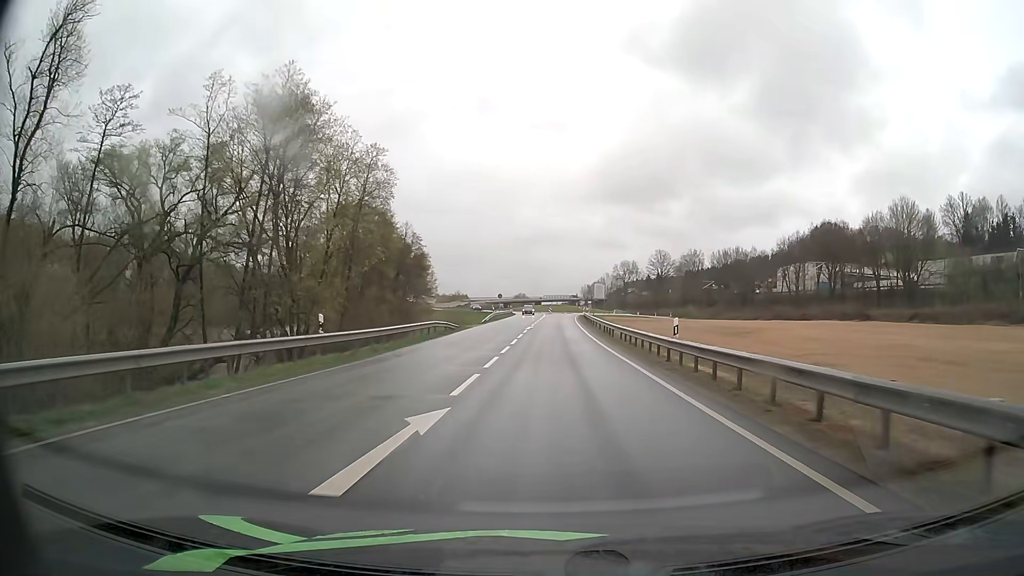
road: primary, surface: asphalt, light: Day
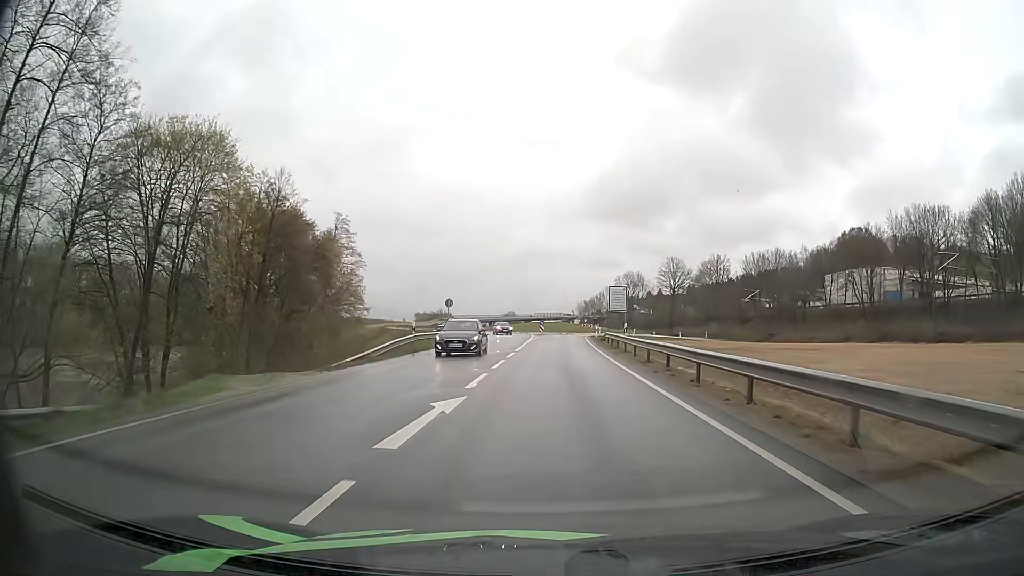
(+0.2, +40.0) m; +1°
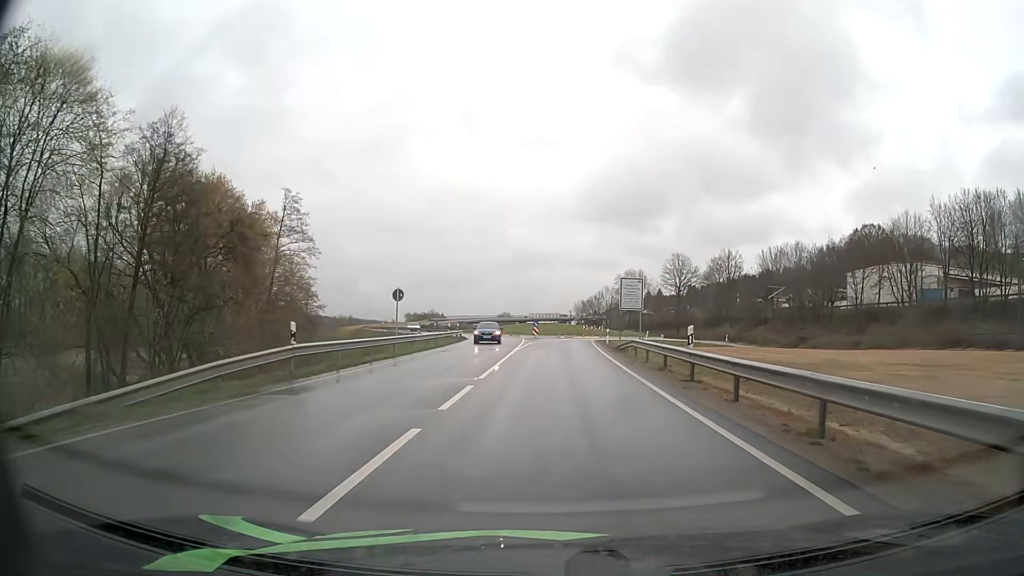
(+0.1, +15.2) m; +1°
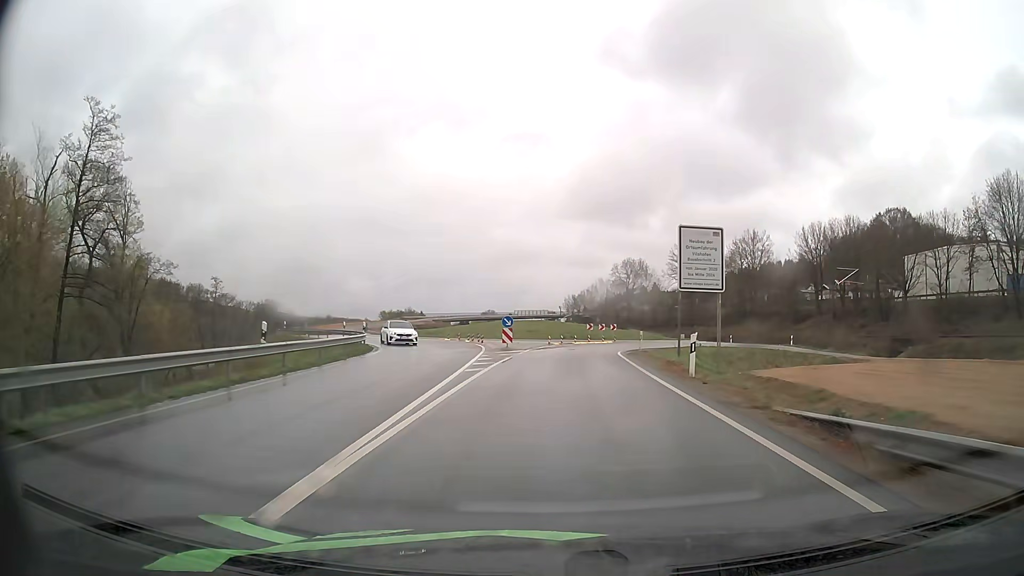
(+0.2, +30.0) m; +1°
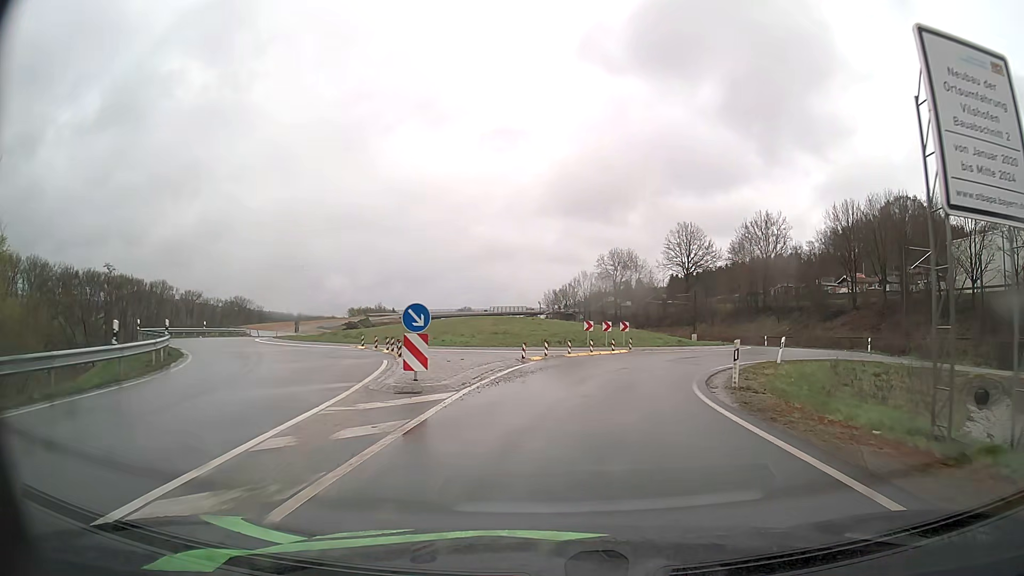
(+0.2, +20.3) m; +2°
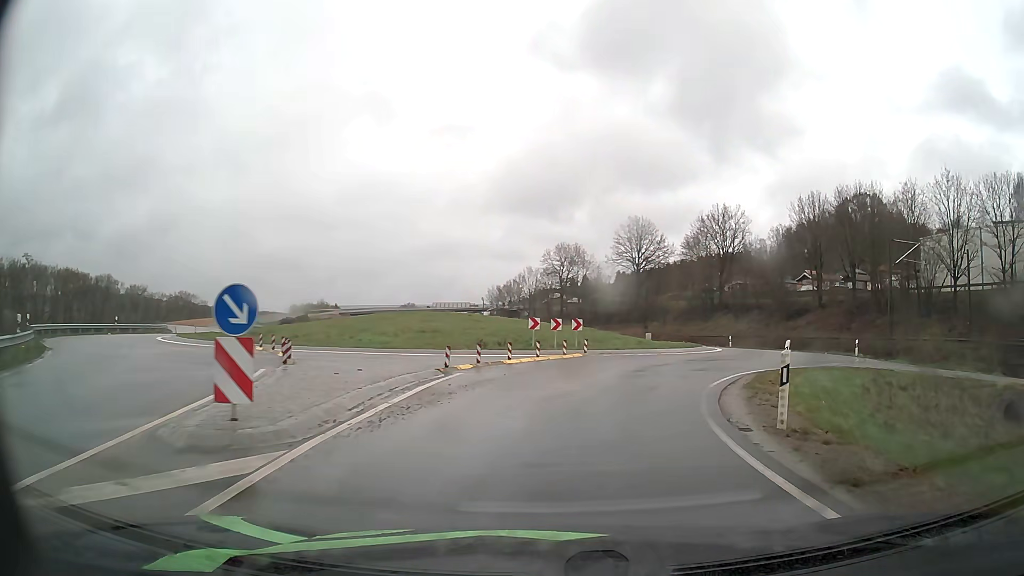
(+0.2, +6.1) m; +4°
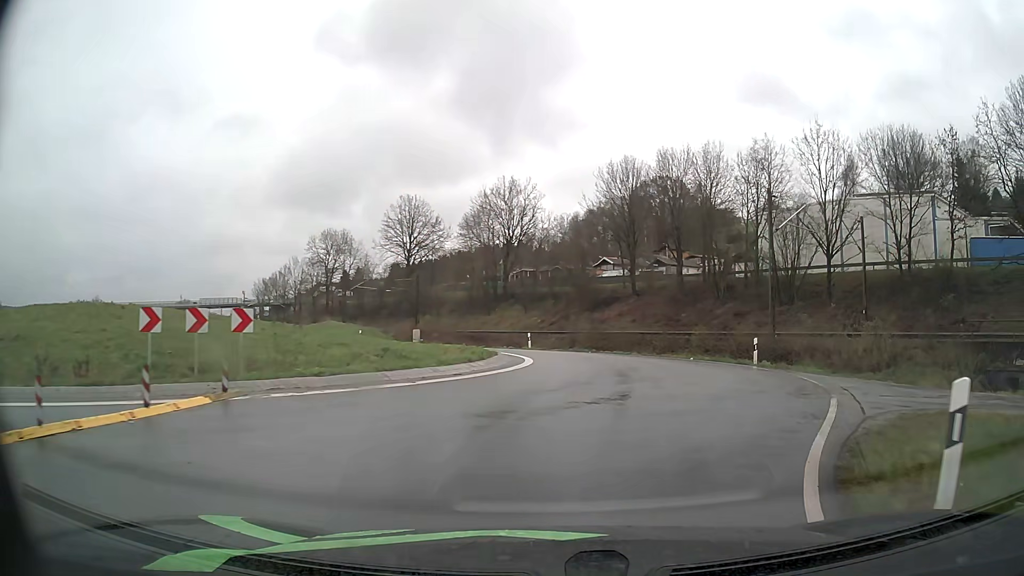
(+2.8, +16.3) m; +20°
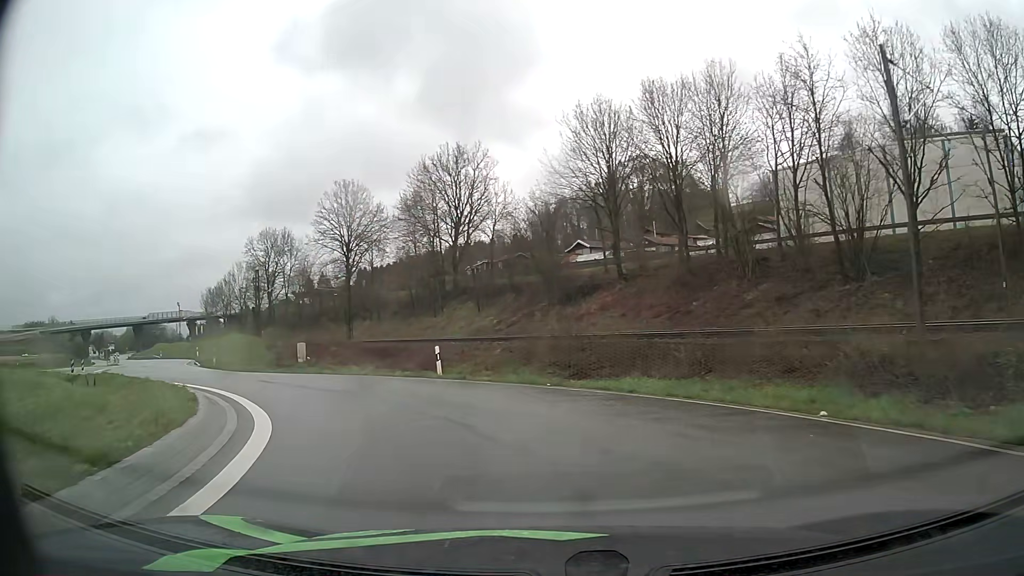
(+1.6, +19.2) m; +1°
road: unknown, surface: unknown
(-2, +10) (-6, +19) (-13, +26) (-20, +33) (-26, +41) (-31, +50) (-37, +58) (-42, +66) (-48, +74) (-55, +82) m
